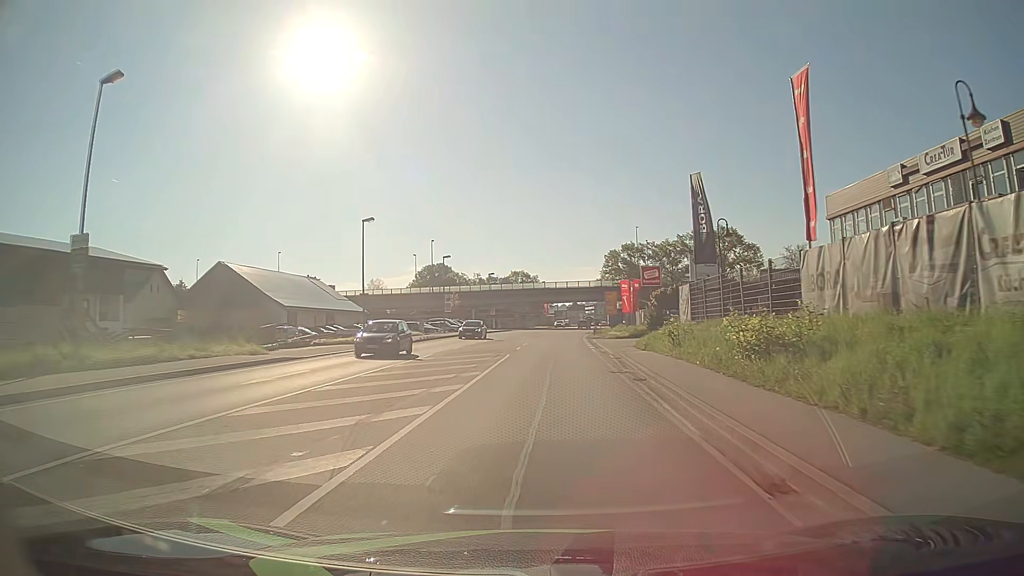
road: primary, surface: asphalt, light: Day
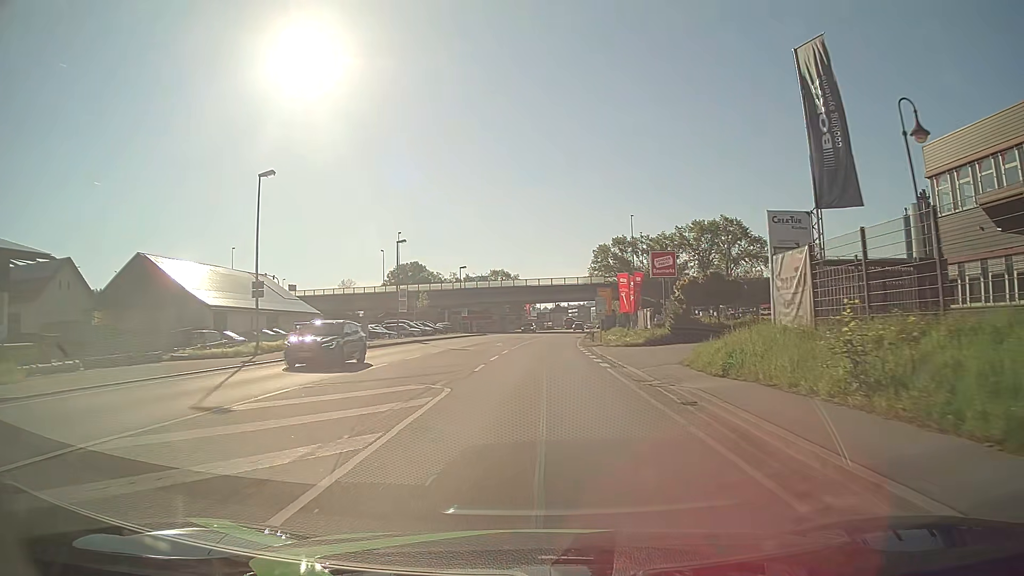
(+0.2, +15.1) m; +2°
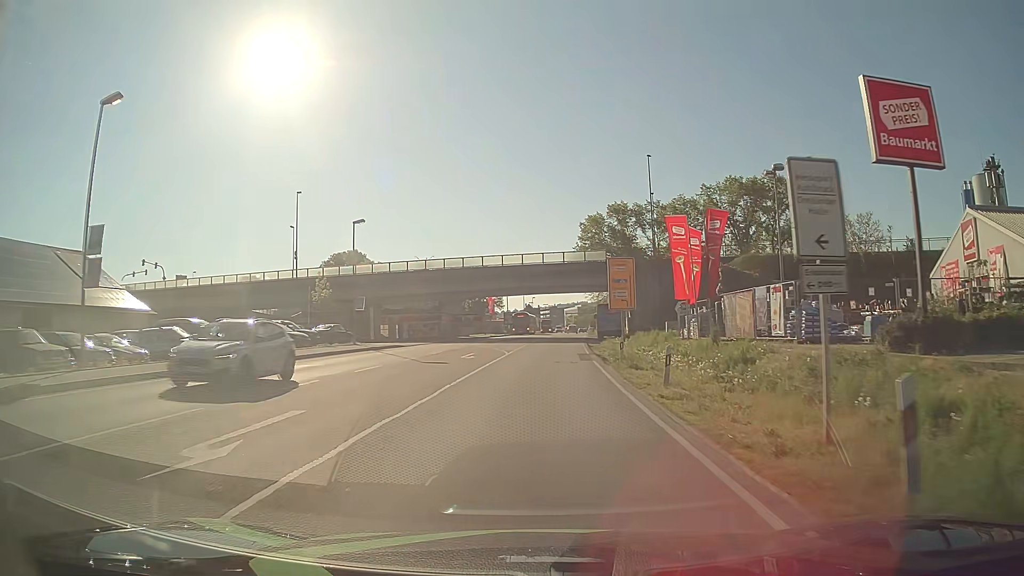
(+0.6, +37.9) m; +2°
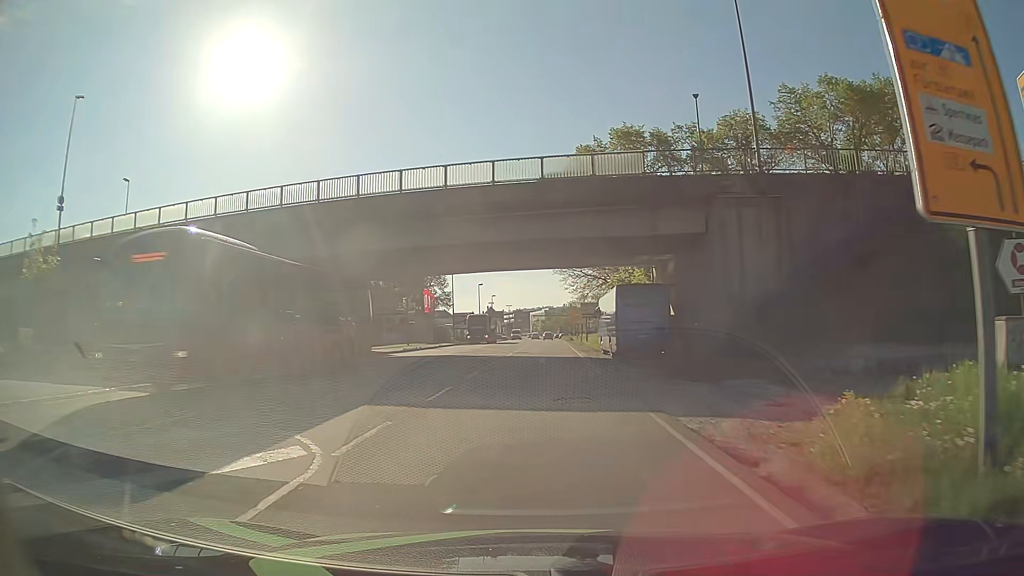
(+0.9, +38.0) m; +3°
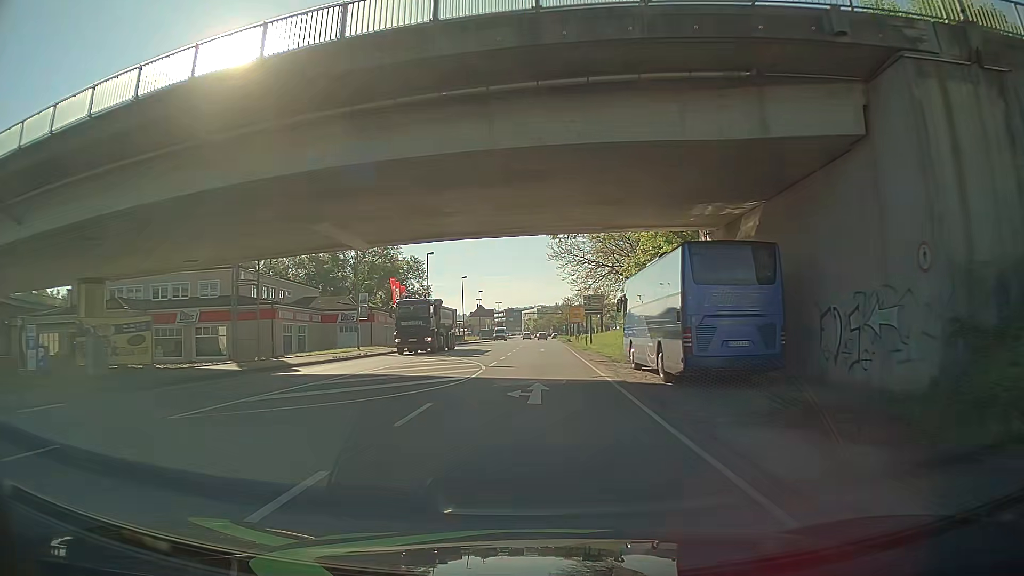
(+0.1, +15.2) m; +1°
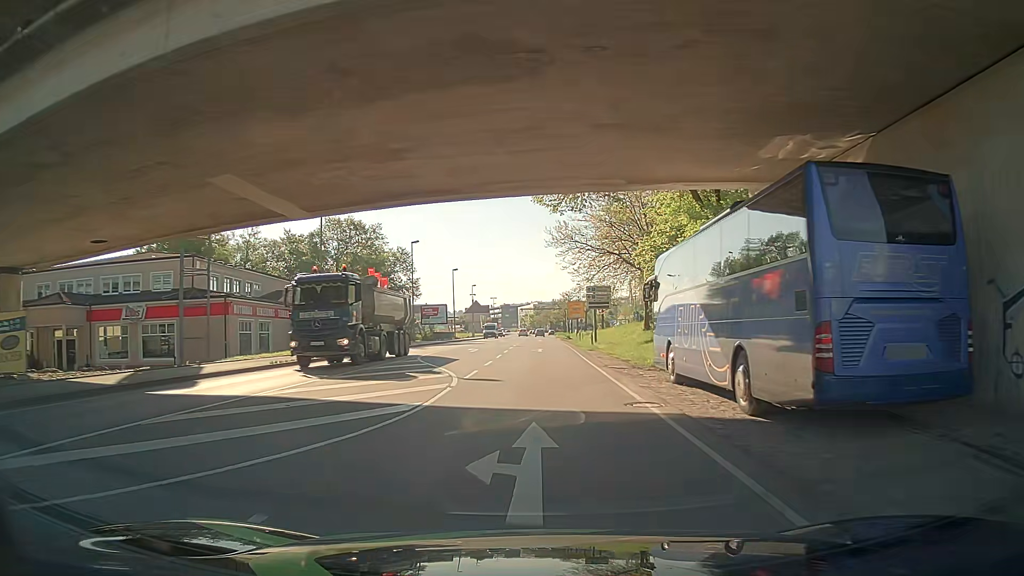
(0.0, +7.6) m; 0°
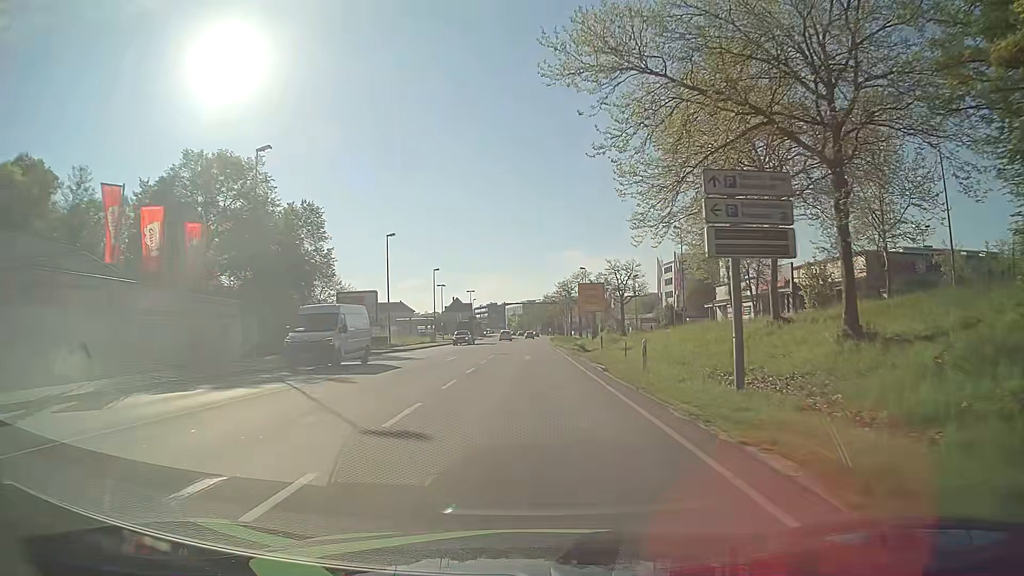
(+0.2, +38.2) m; +1°
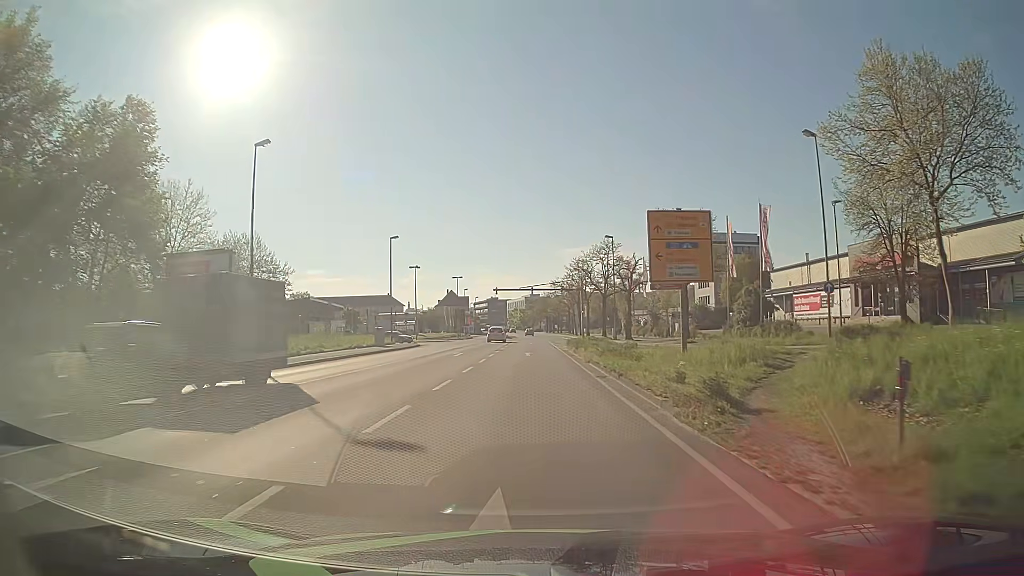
(-0.2, +30.8) m; -1°
(0, +10) (0, +20) (0, +30) (0, +40) (0, +50) (0, +60) (0, +70) (0, +80) (0, +90) (0, +100) m
